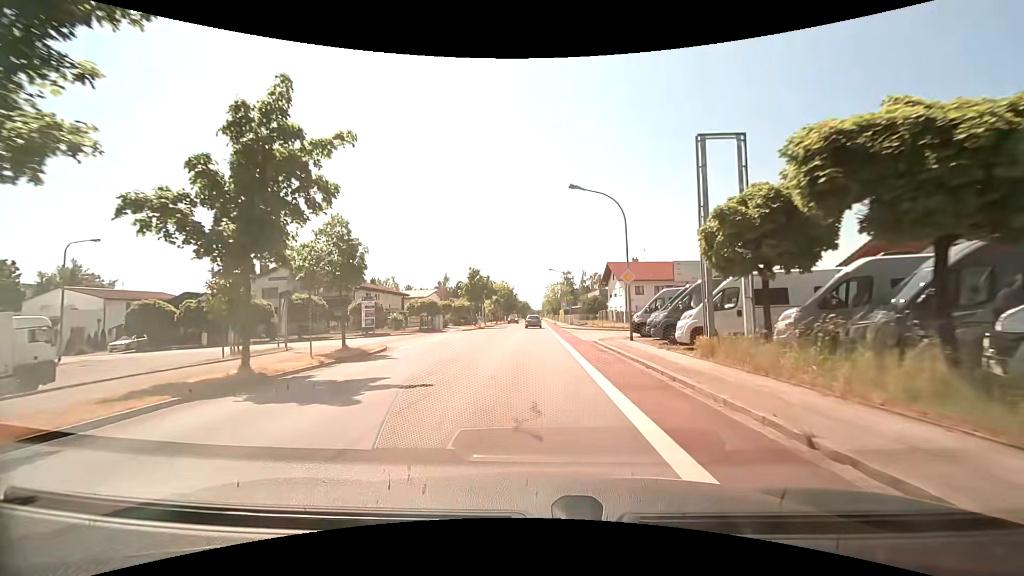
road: tertiary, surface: asphalt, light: Day
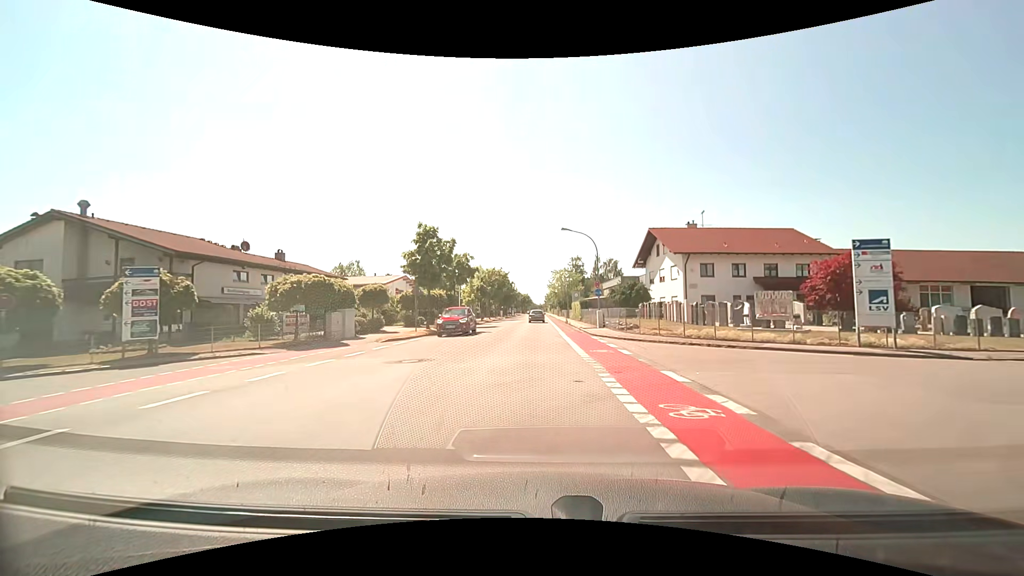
(-0.1, +28.1) m; 0°
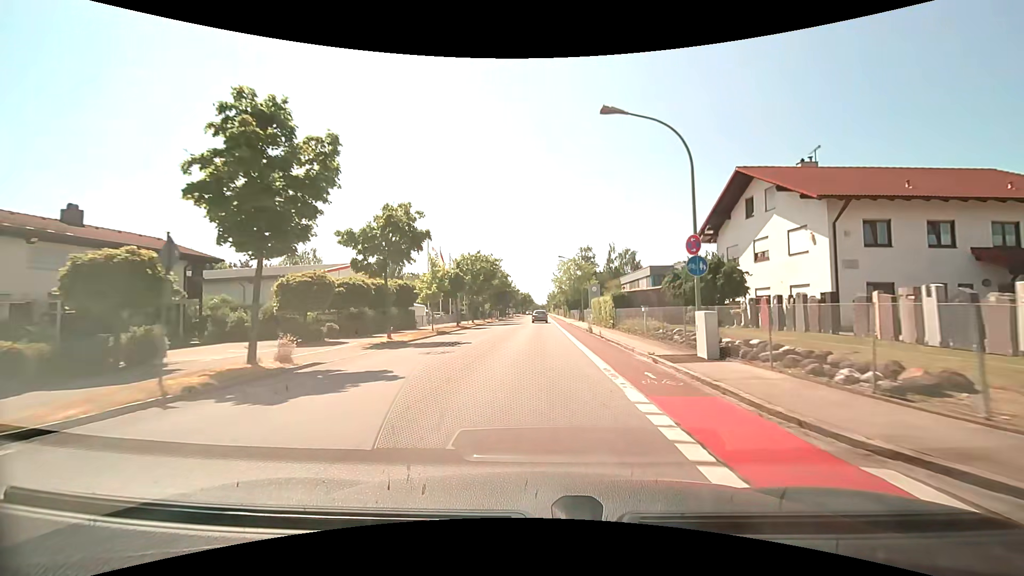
(-0.1, +21.8) m; 0°
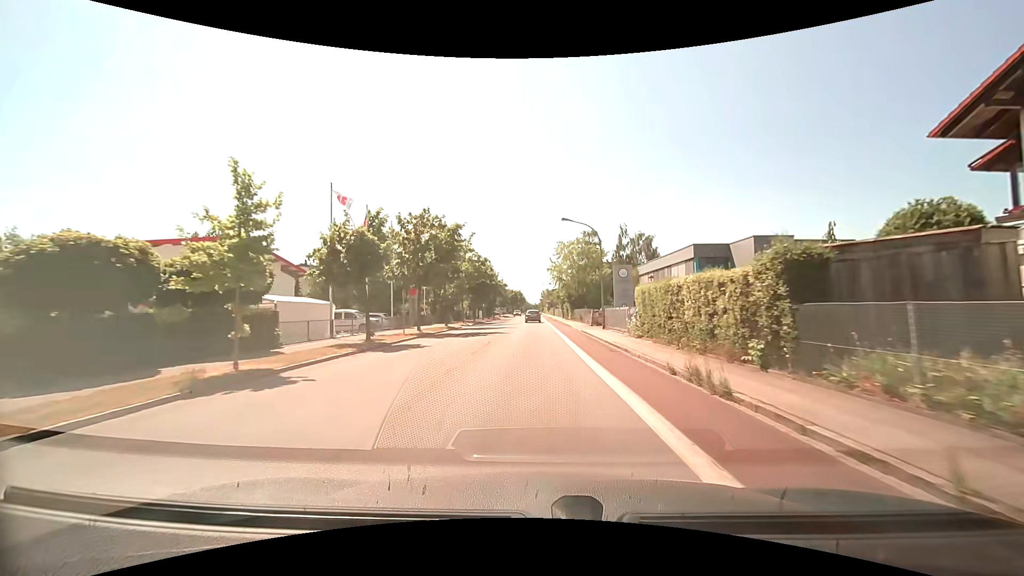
(+0.2, +22.3) m; +1°
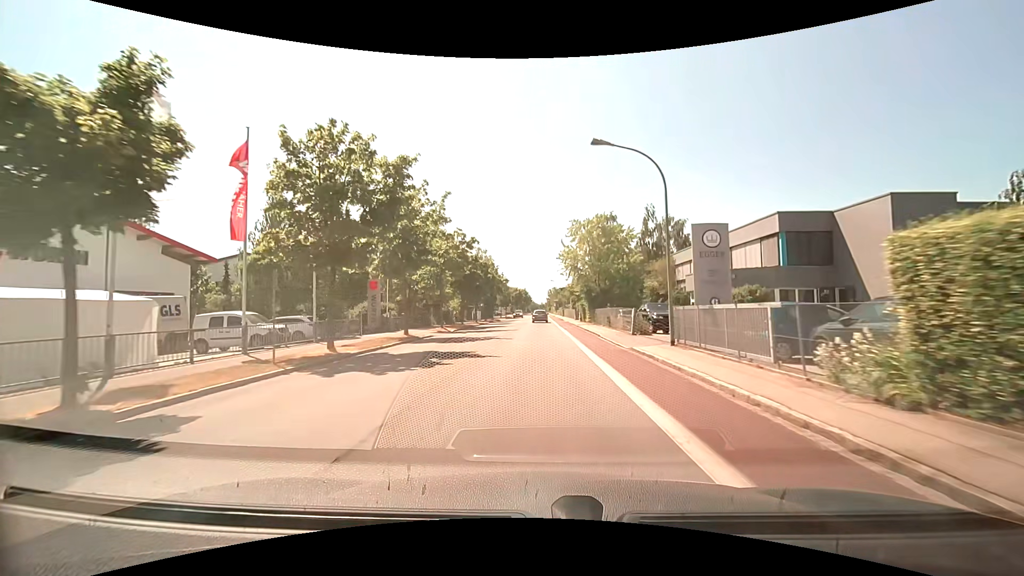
(0.0, +15.1) m; -1°
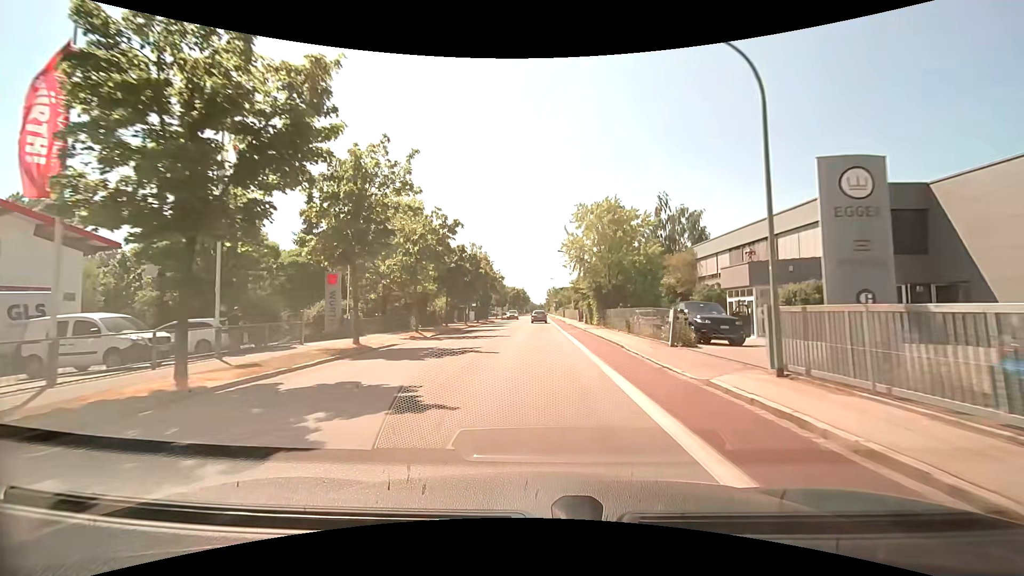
(0.0, +7.6) m; 0°
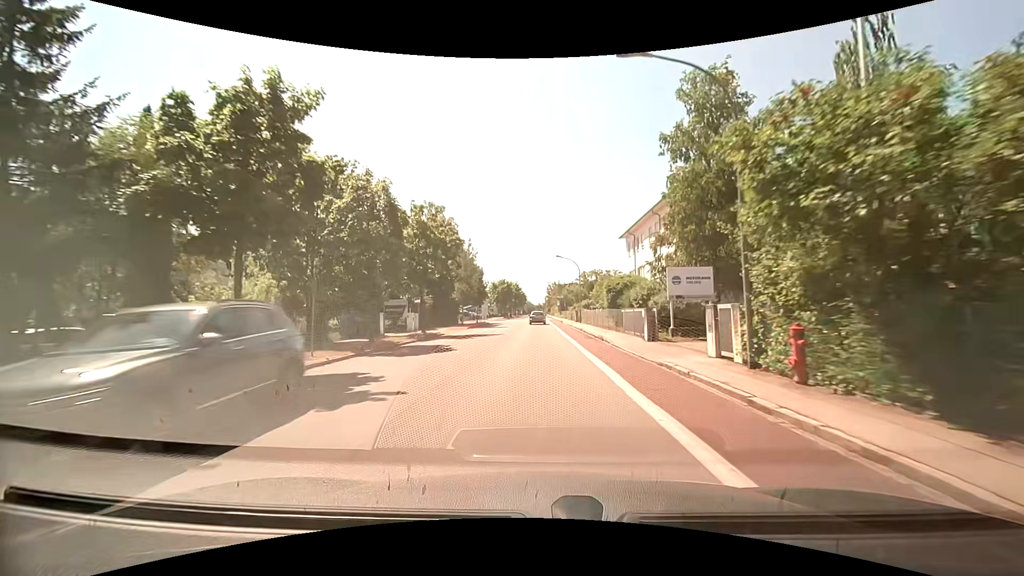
(+0.1, +38.6) m; 0°
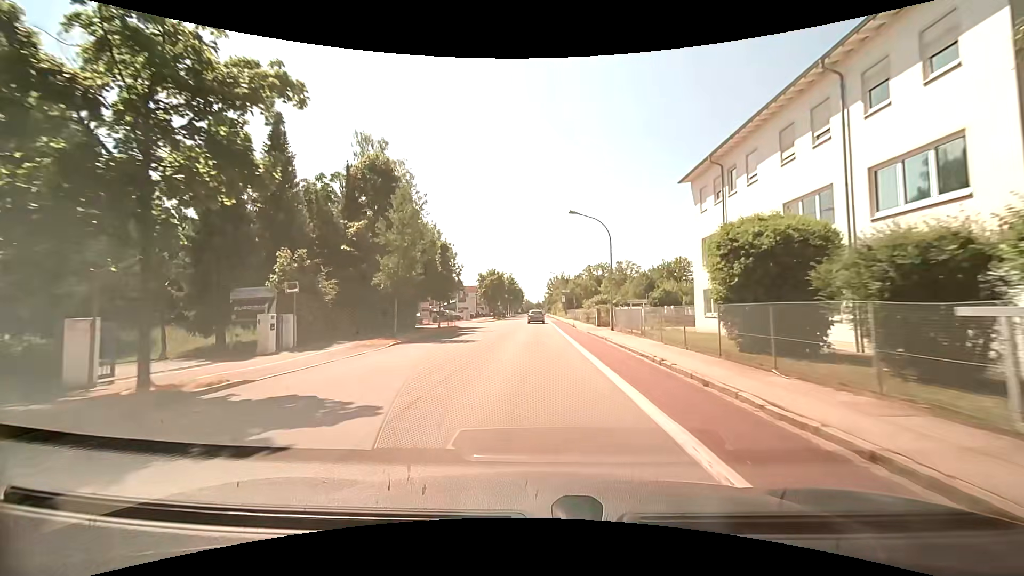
(+0.1, +23.6) m; 0°
(0, +10) (0, +20) (0, +30) (0, +40) (0, +50) (0, +60) (0, +70) (0, +80) (0, +90) (0, +100) m
